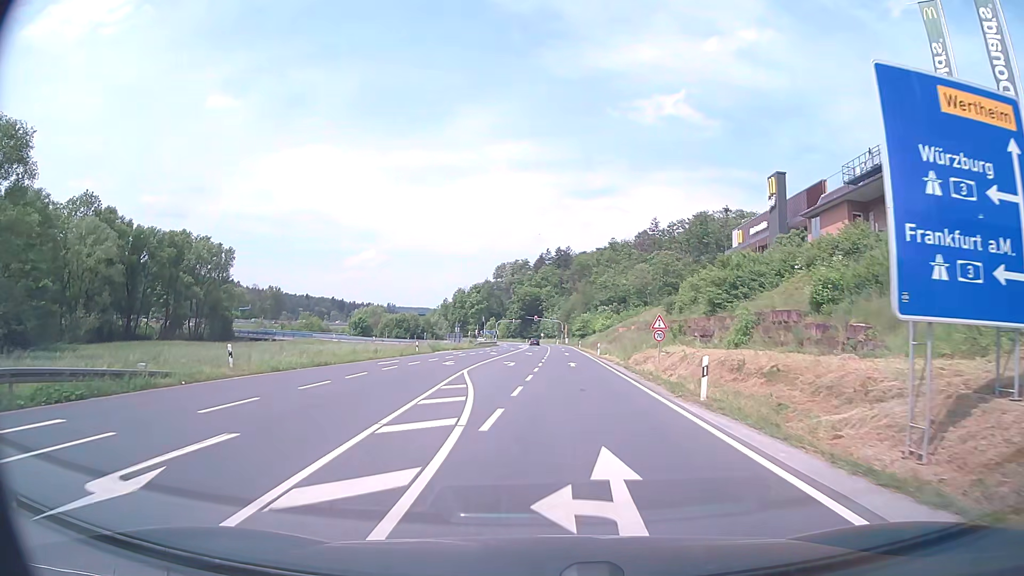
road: secondary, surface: asphalt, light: Day
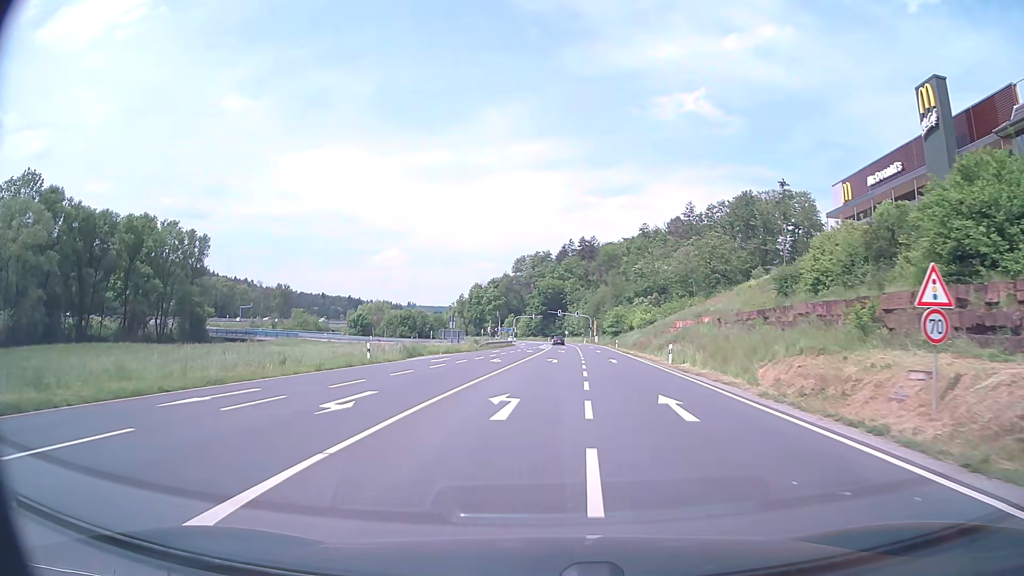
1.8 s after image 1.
(-0.5, +23.1) m; -2°
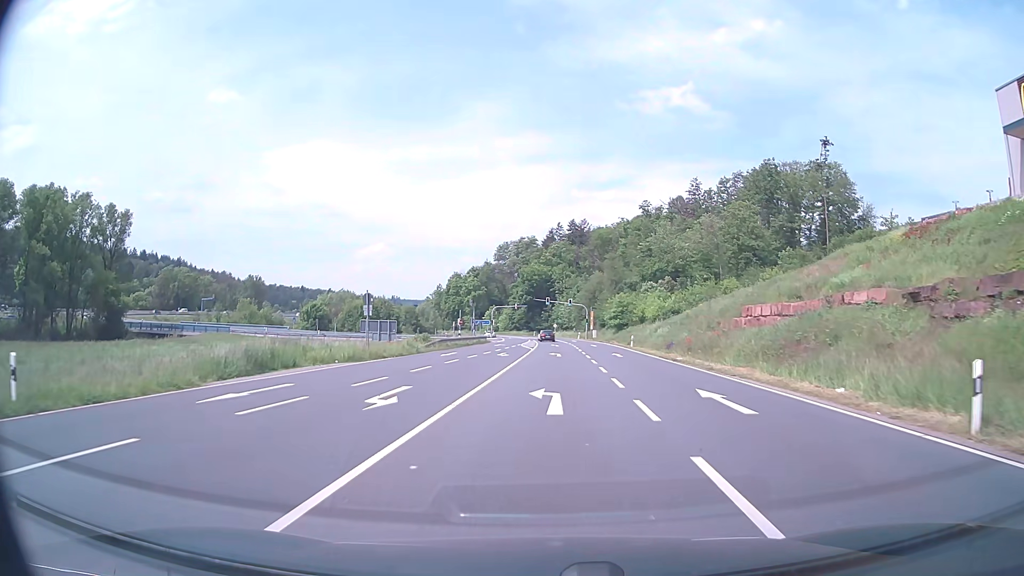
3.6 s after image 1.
(+0.1, +25.0) m; +1°
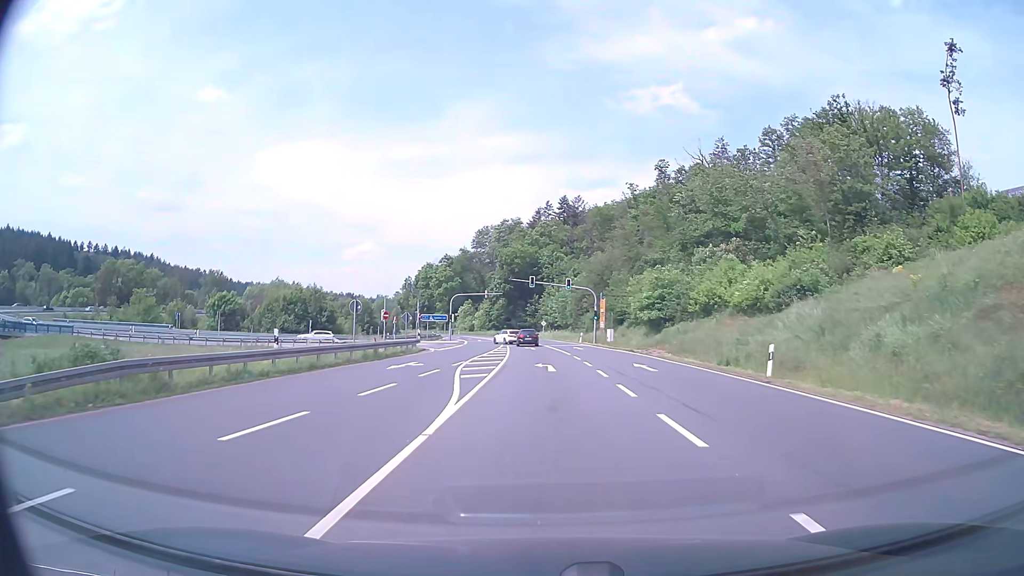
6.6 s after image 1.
(+0.6, +38.2) m; +1°
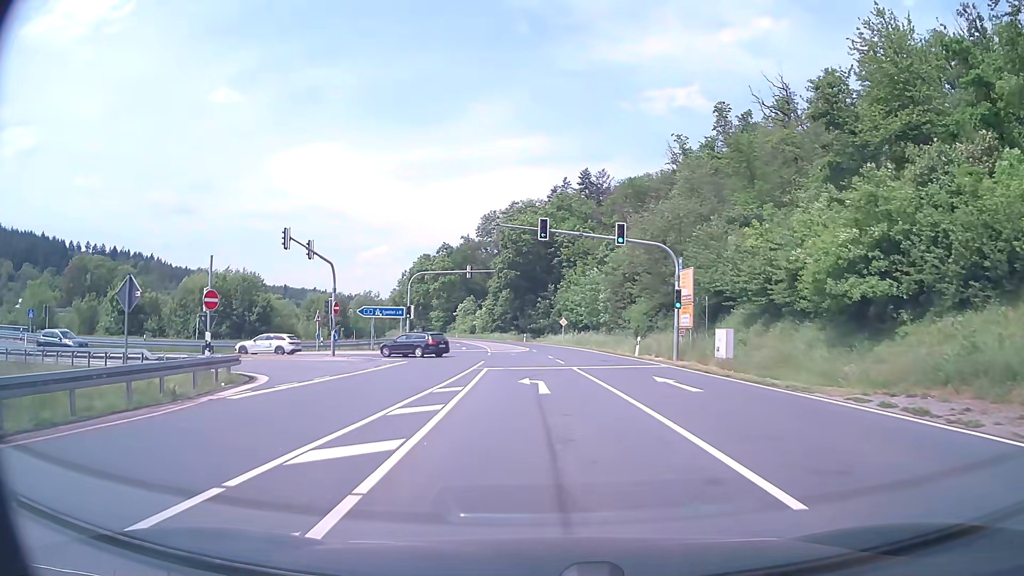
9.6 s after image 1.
(-0.2, +32.6) m; -1°
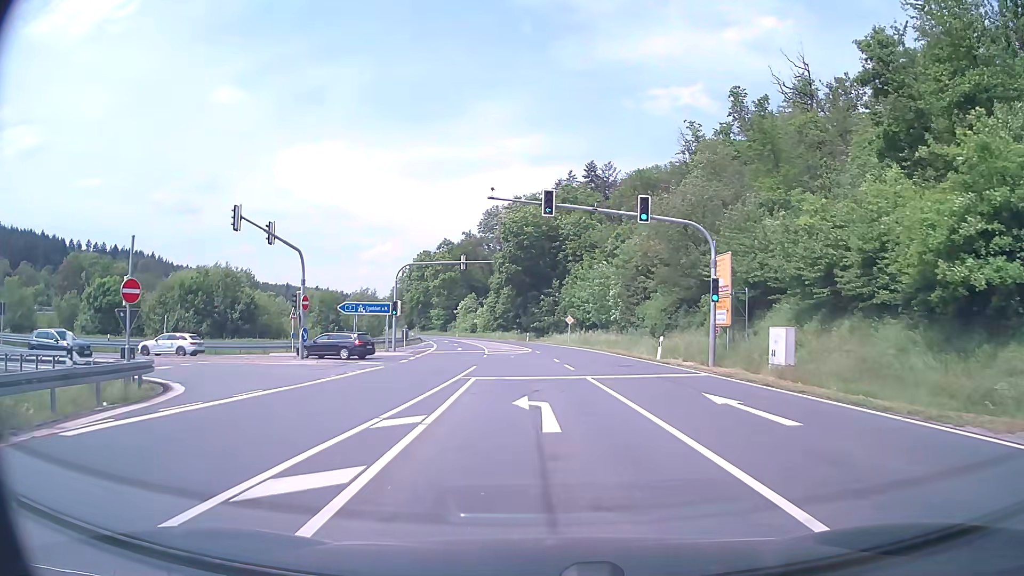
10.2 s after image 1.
(0.0, +5.7) m; 0°
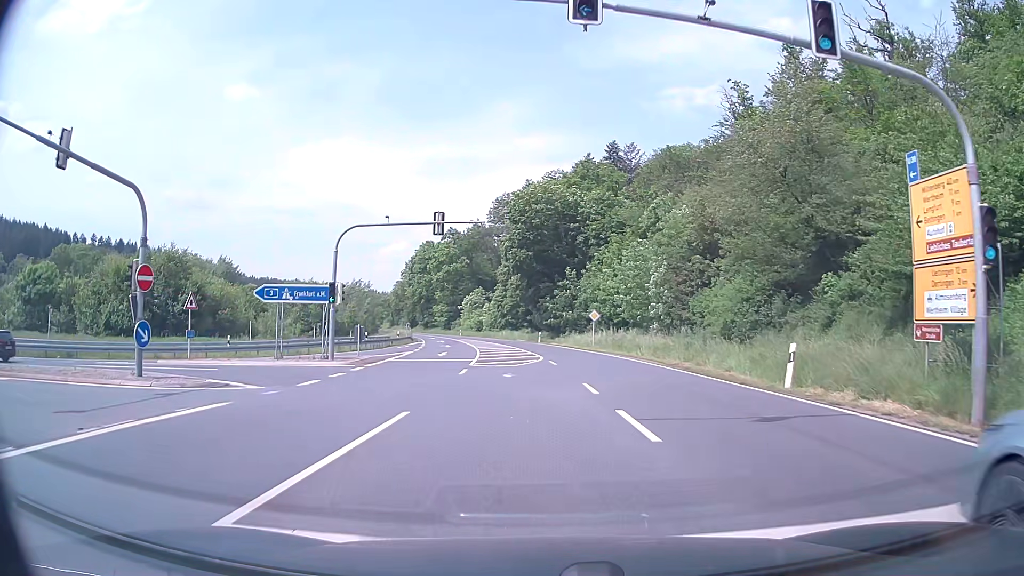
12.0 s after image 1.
(-0.1, +14.9) m; -1°
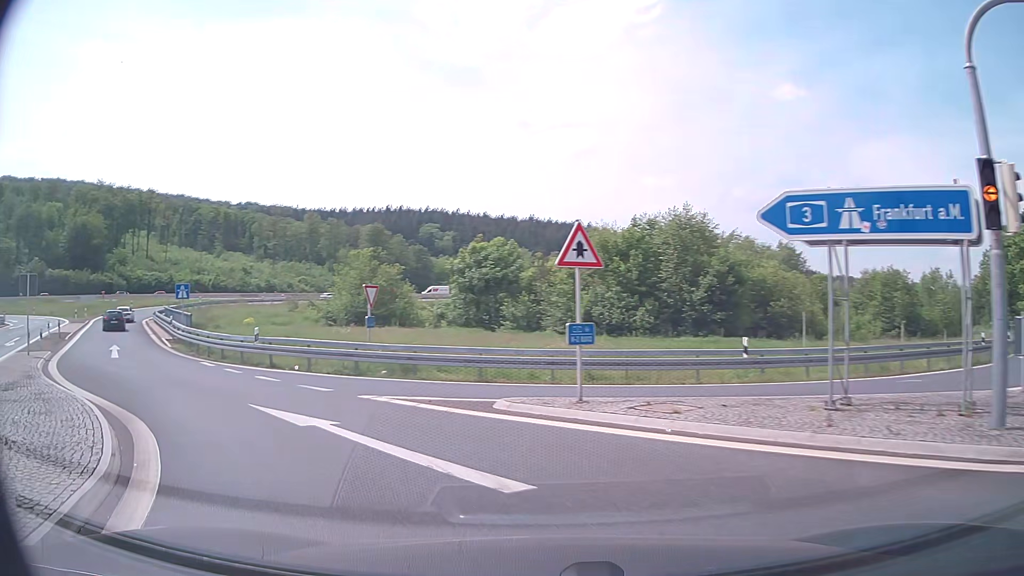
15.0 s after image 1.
(-5.5, +19.0) m; -47°
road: motorway_link
(-3, +9) (-10, +17) (-17, +24) (-24, +31) (-31, +38) (-37, +46) (-42, +55) (-47, +63) (-50, +73) (-51, +83) m
